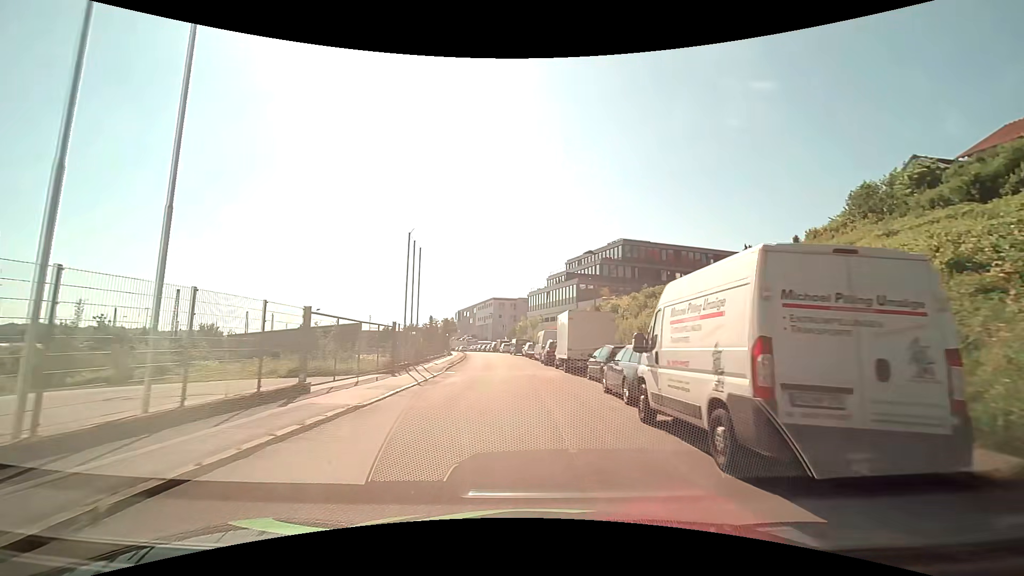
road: tertiary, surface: asphalt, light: Day
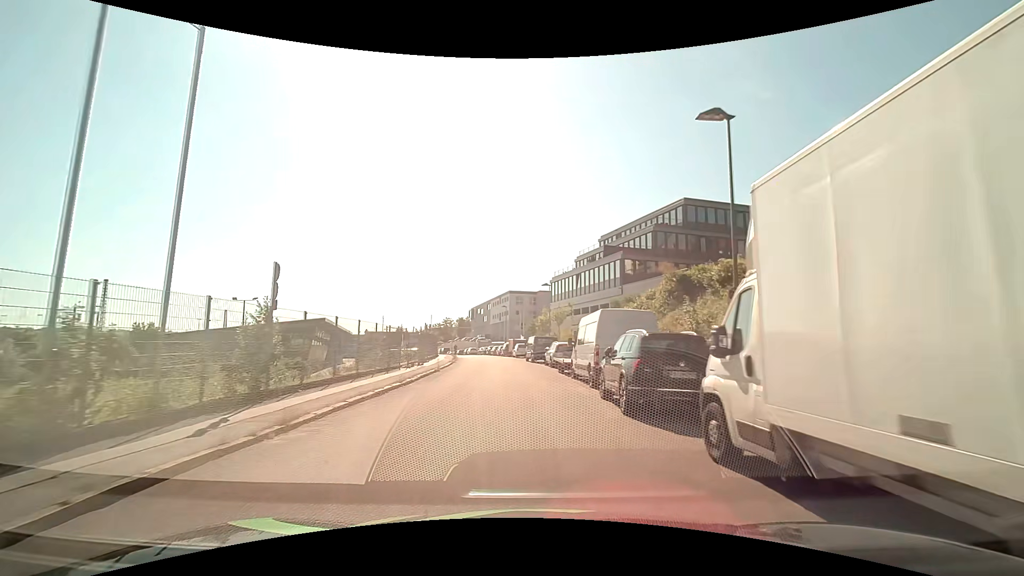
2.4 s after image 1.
(-0.3, +22.8) m; -2°
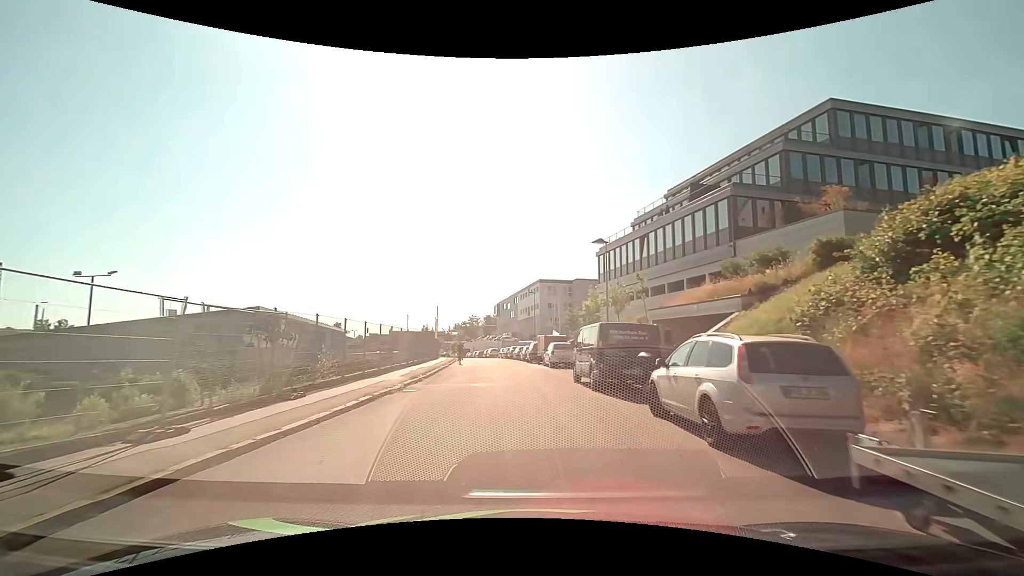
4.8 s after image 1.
(-0.6, +22.6) m; -3°
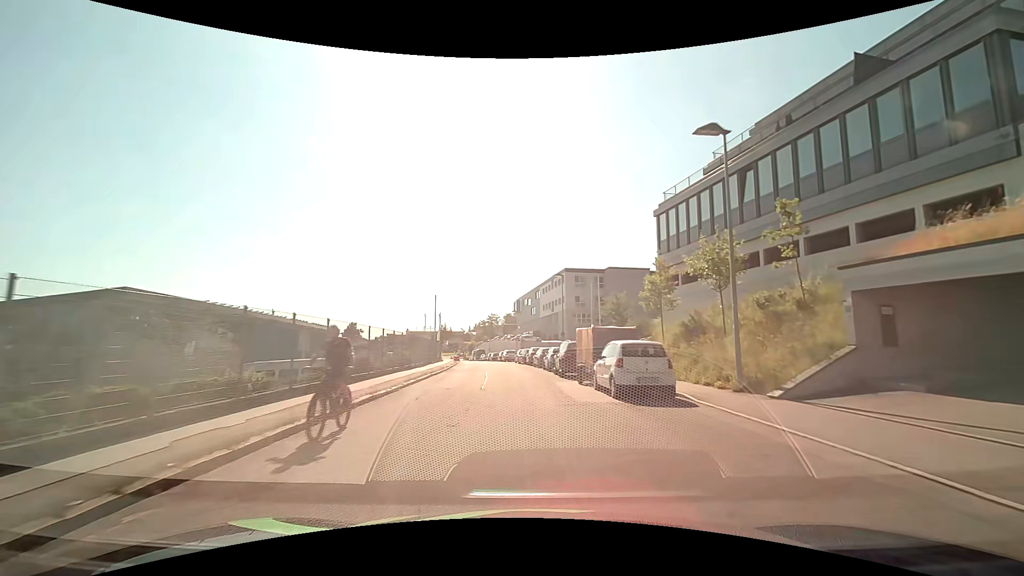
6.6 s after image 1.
(-0.4, +16.6) m; -3°
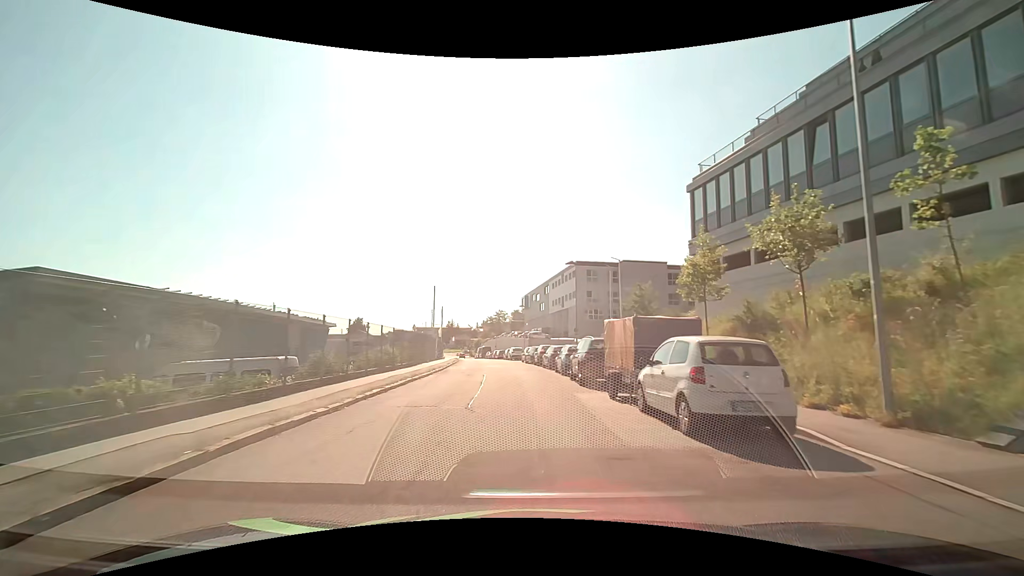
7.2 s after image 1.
(-0.1, +5.5) m; -2°
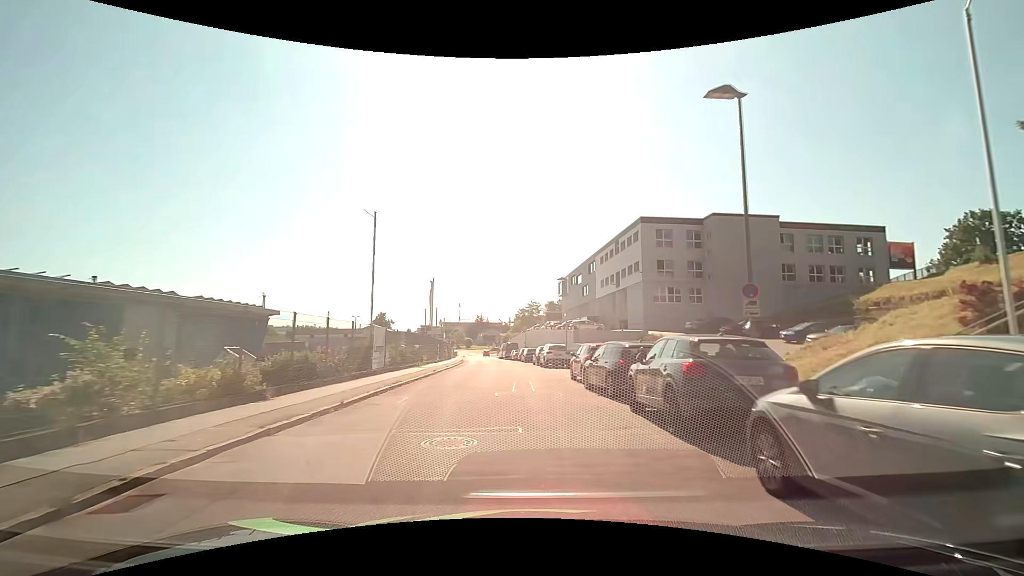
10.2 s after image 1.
(-0.5, +27.7) m; -3°
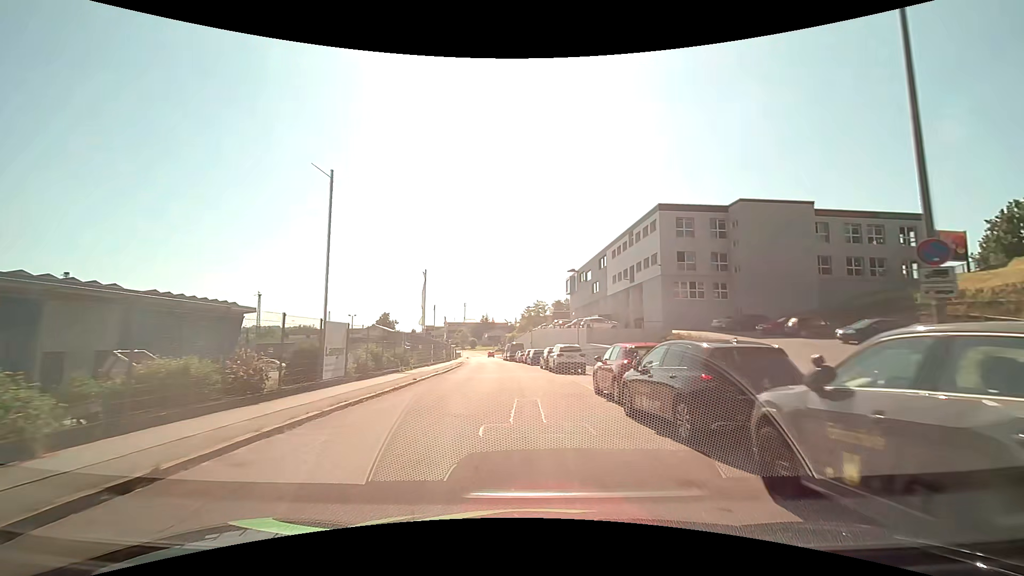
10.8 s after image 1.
(0.0, +5.7) m; 0°
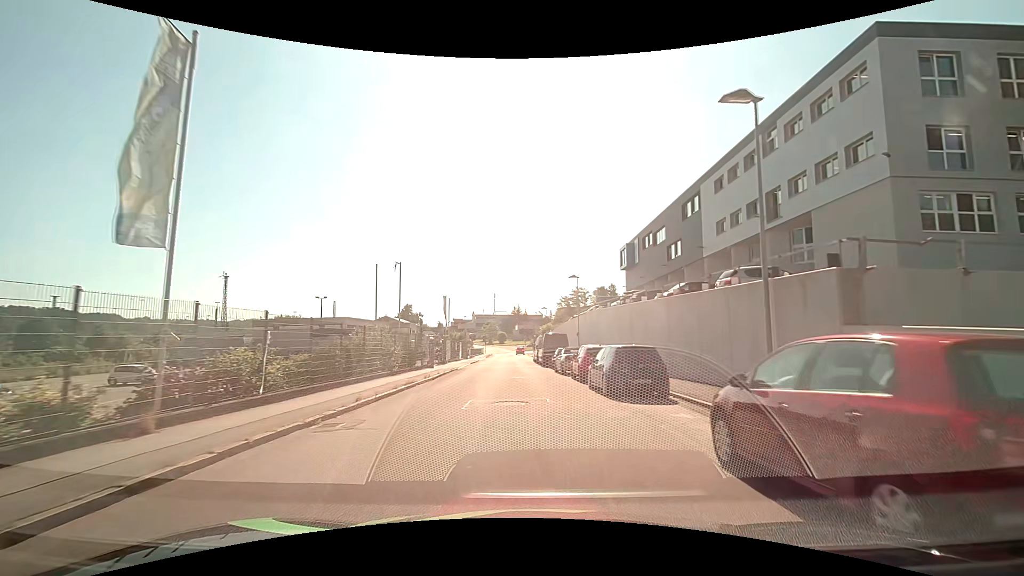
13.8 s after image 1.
(-1.1, +29.6) m; -4°
(0, +10) (0, +20) (-1, +30) (-1, +40) (-2, +50) (-2, +60) (-1, +70) (-1, +80) (-1, +90) (-2, +100) m
